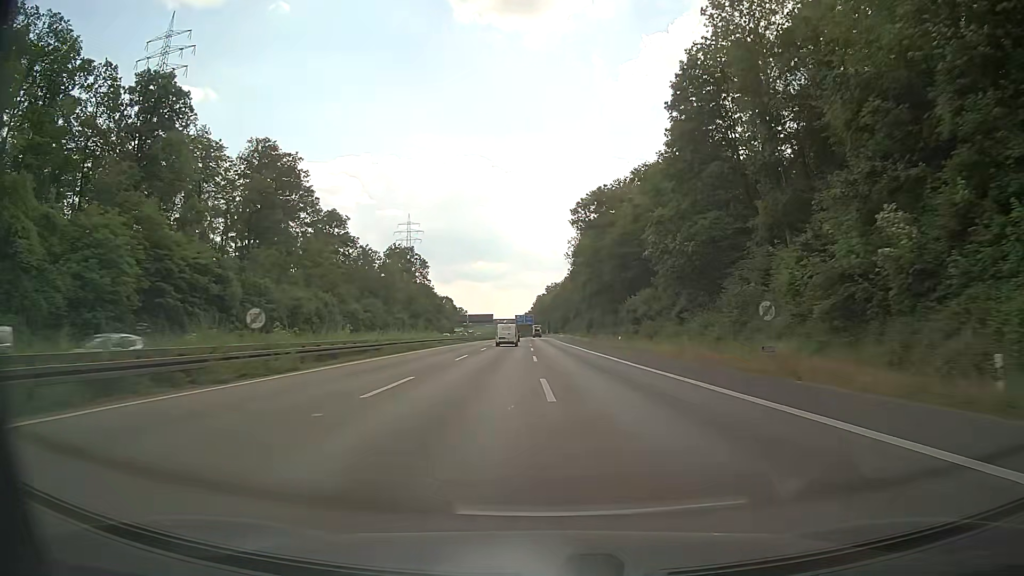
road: motorway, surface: asphalt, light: Day
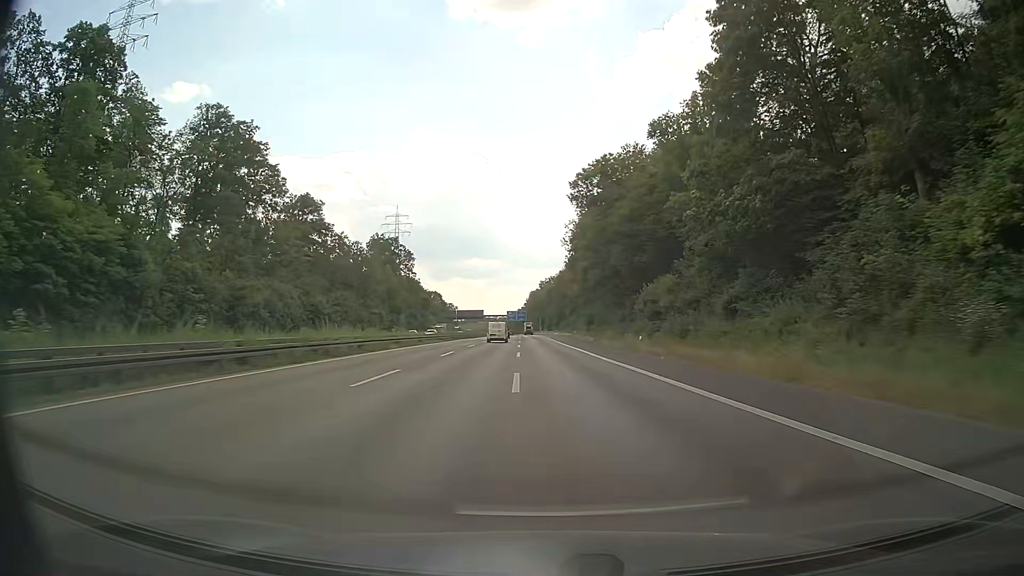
(+0.1, +16.7) m; +1°
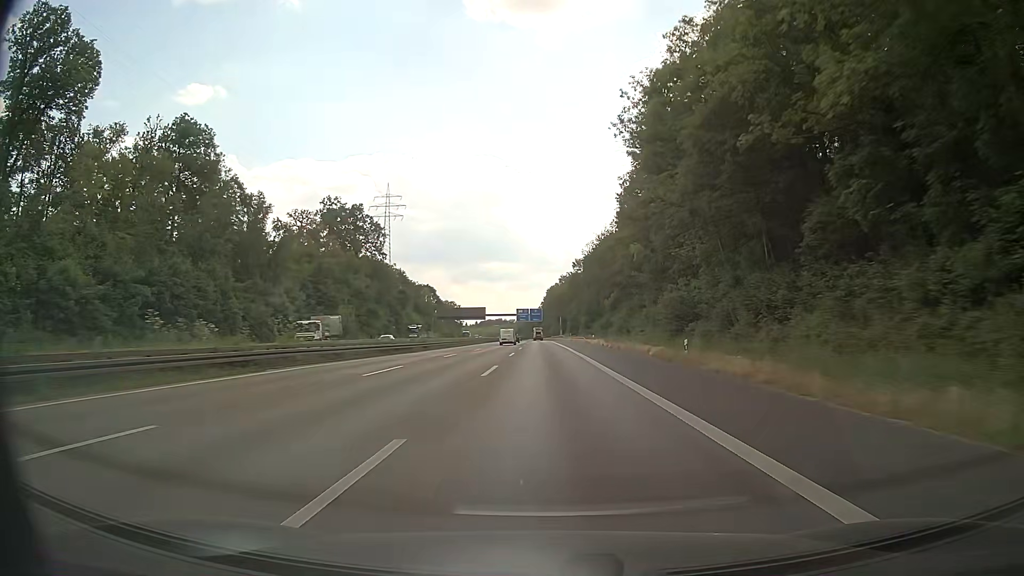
(-0.2, +66.7) m; -1°
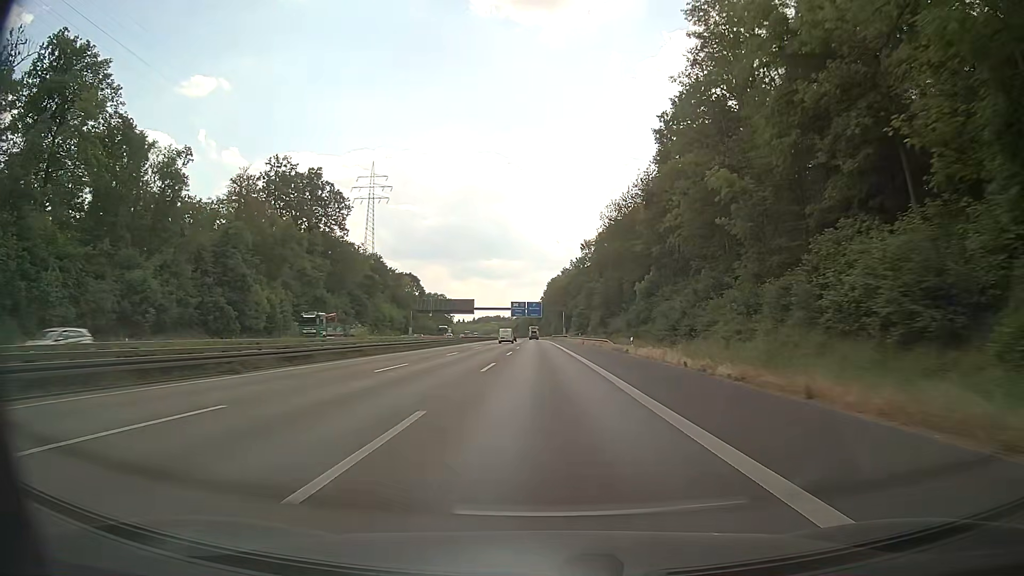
(+0.1, +33.3) m; 0°
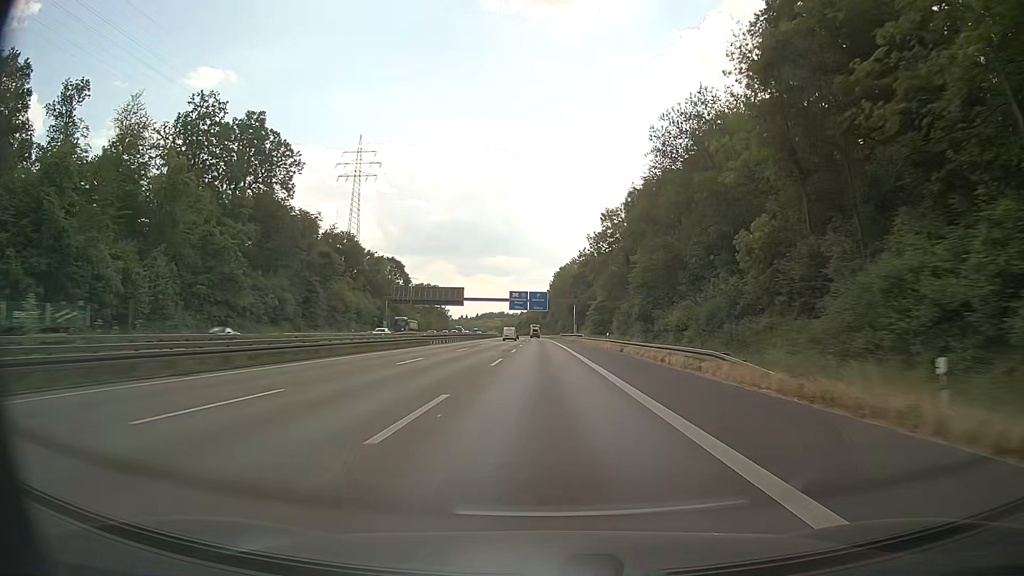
(-0.2, +33.3) m; 0°
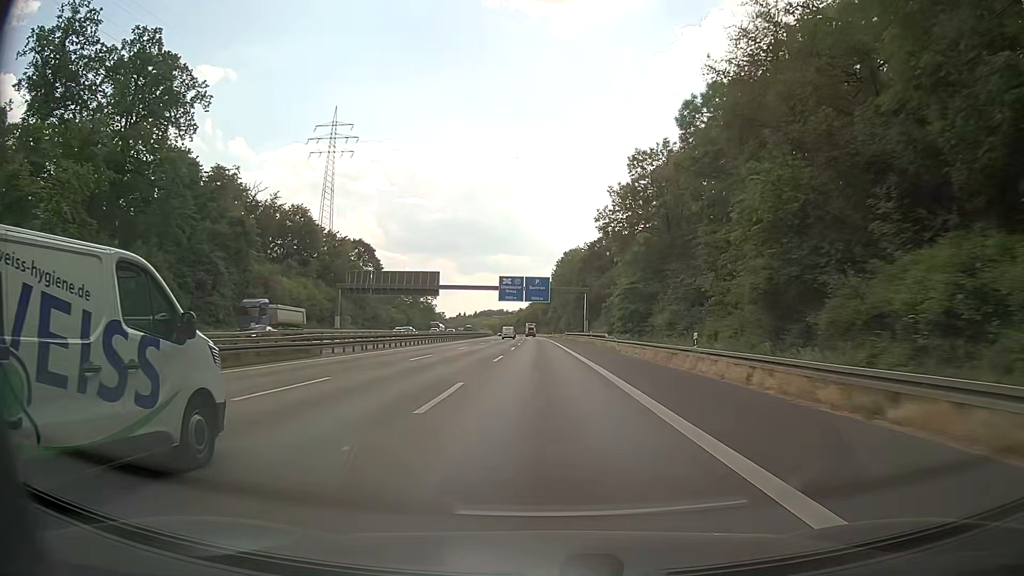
(-0.1, +33.4) m; 0°
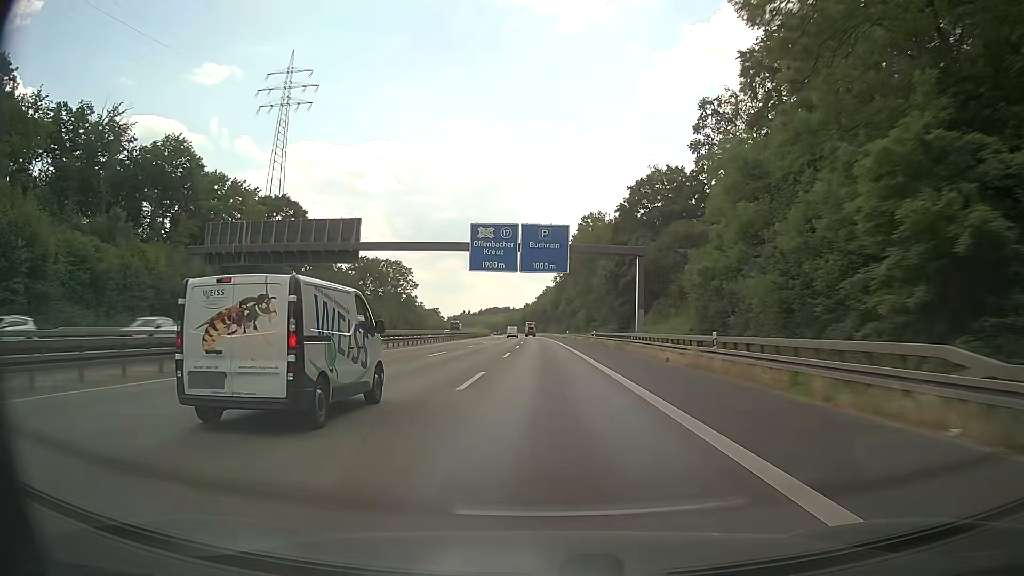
(-0.5, +50.1) m; -1°
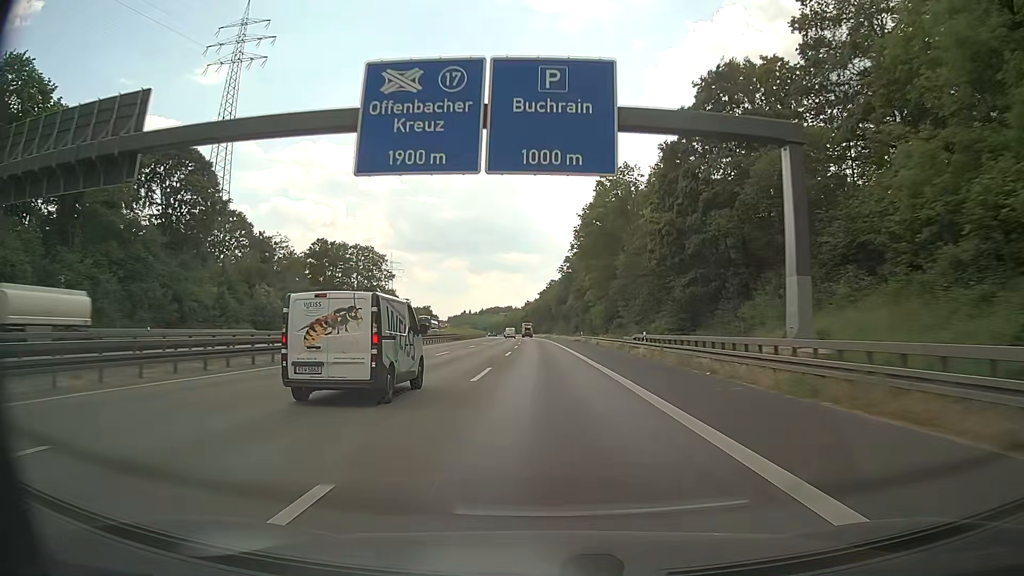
(-0.1, +33.3) m; 0°
(0, +10) (0, +20) (0, +30) (0, +40) (0, +50) (-1, +60) (-1, +70) (-1, +80) (-1, +90) (-2, +100) m
